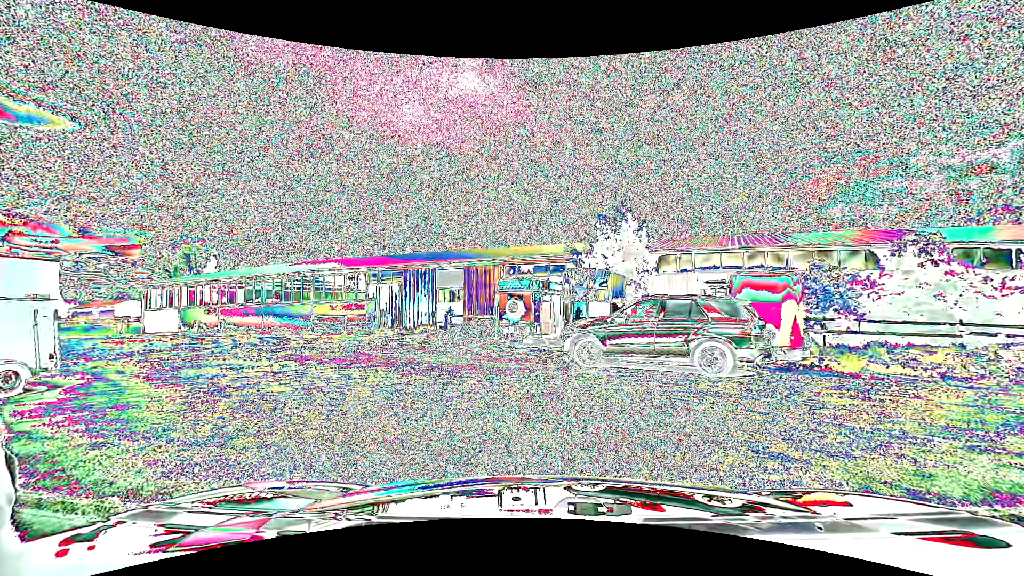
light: Day
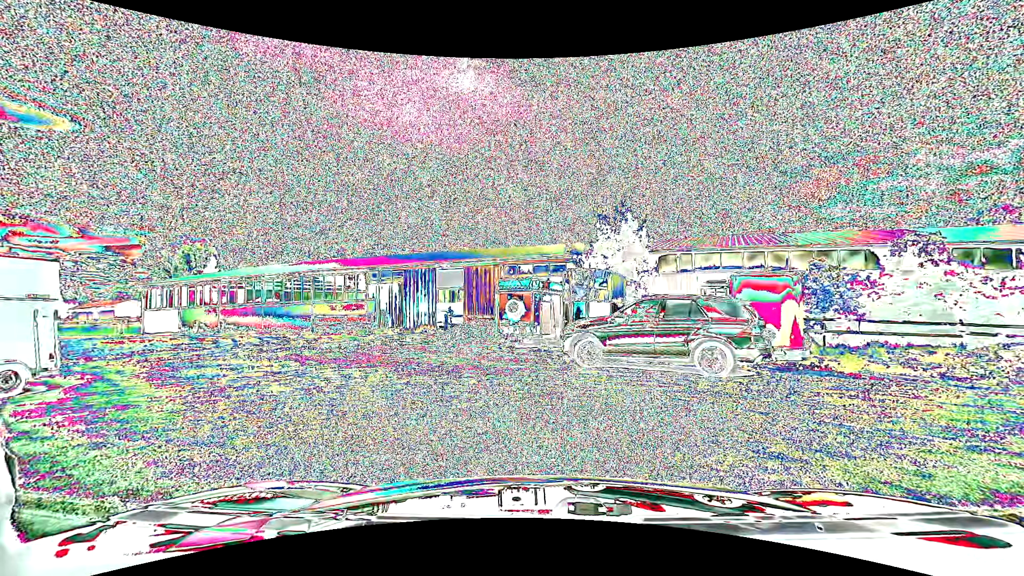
(0.0, 0.0) m; 0°
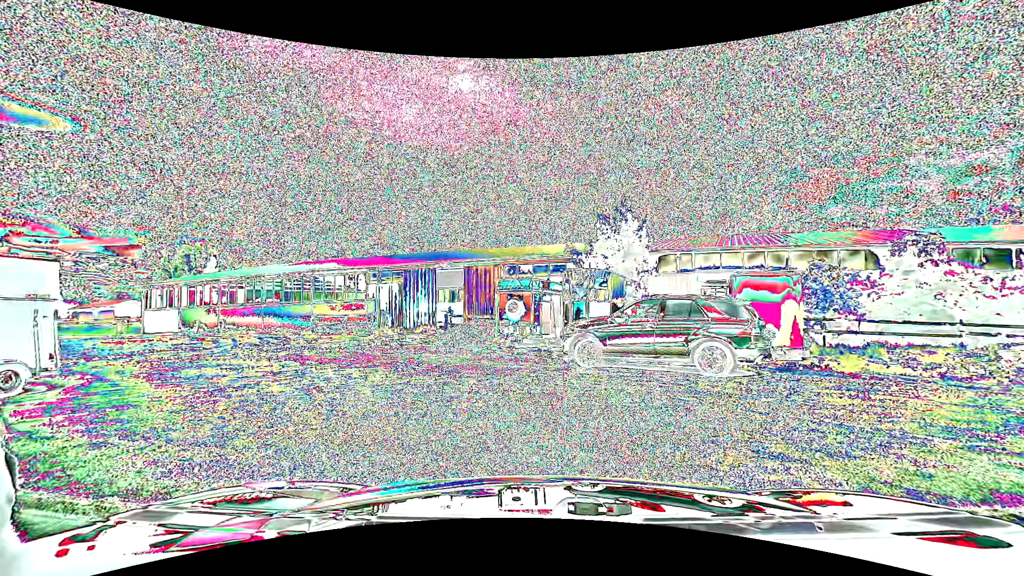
(0.0, 0.0) m; 0°
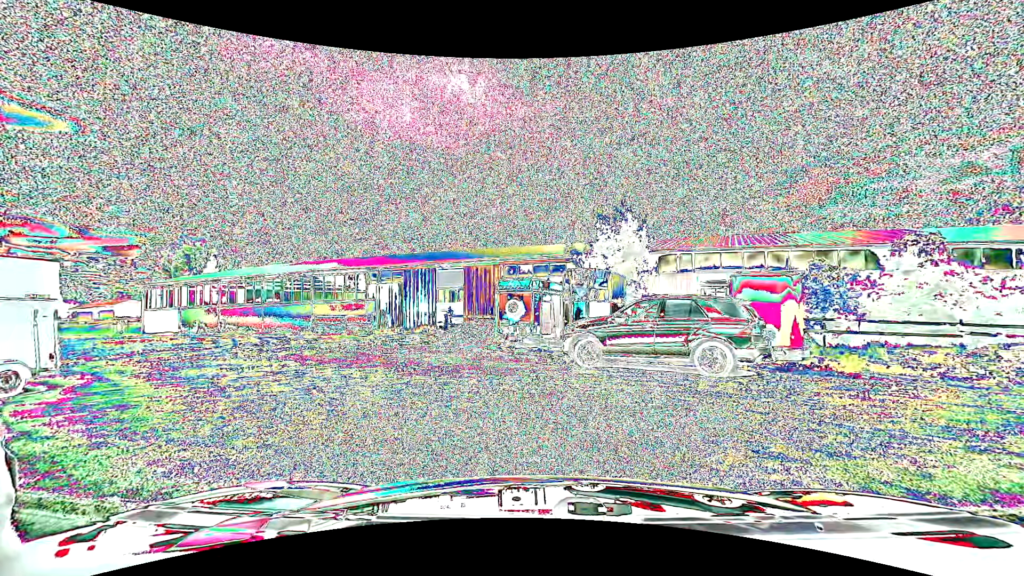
(0.0, 0.0) m; 0°
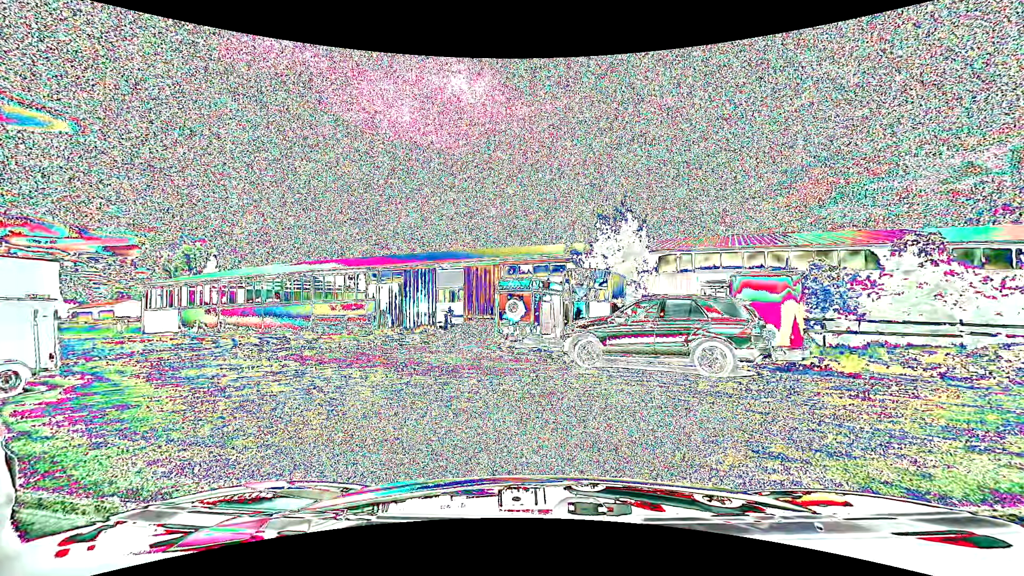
(0.0, 0.0) m; 0°
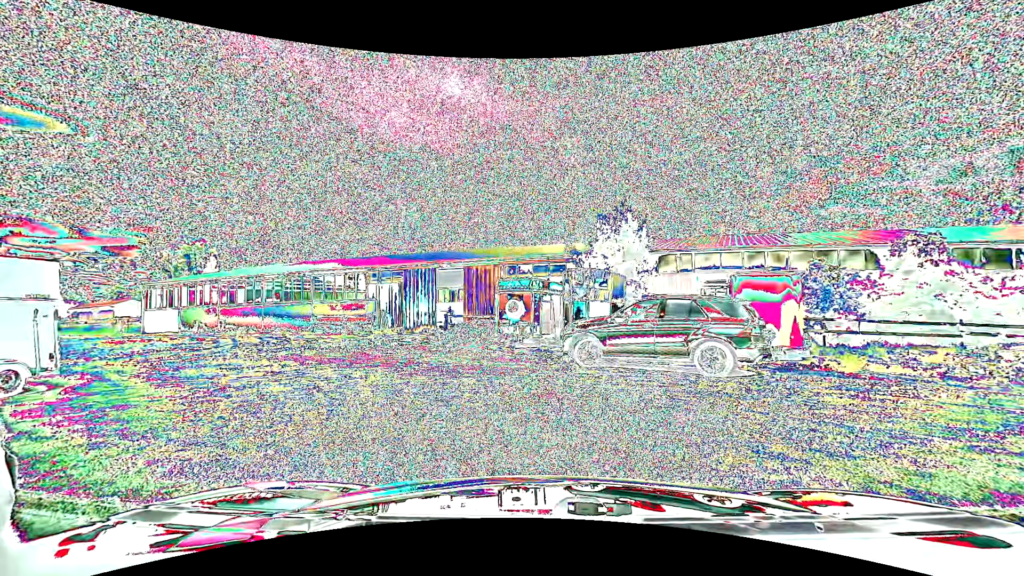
(0.0, 0.0) m; 0°
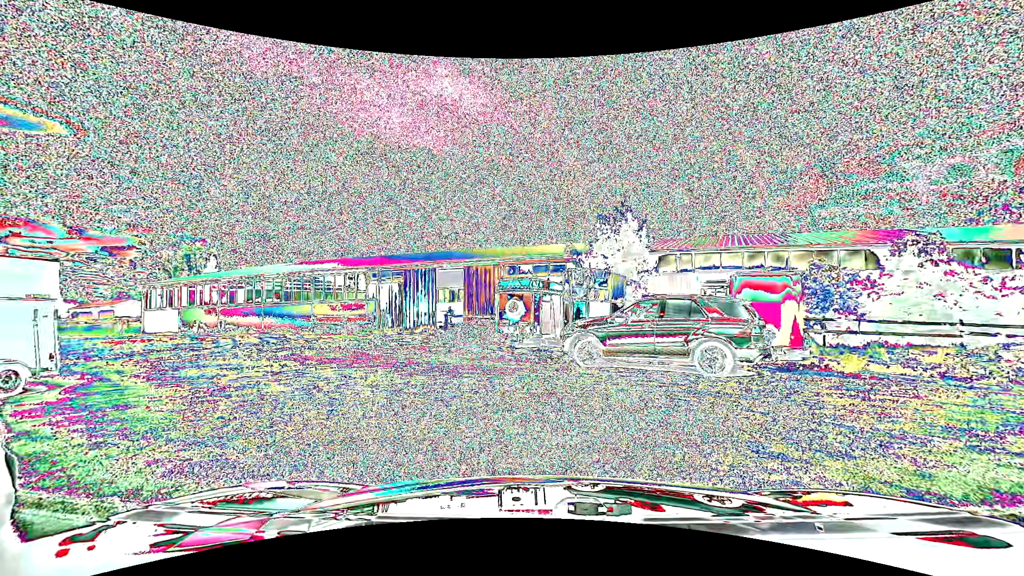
(0.0, 0.0) m; 0°
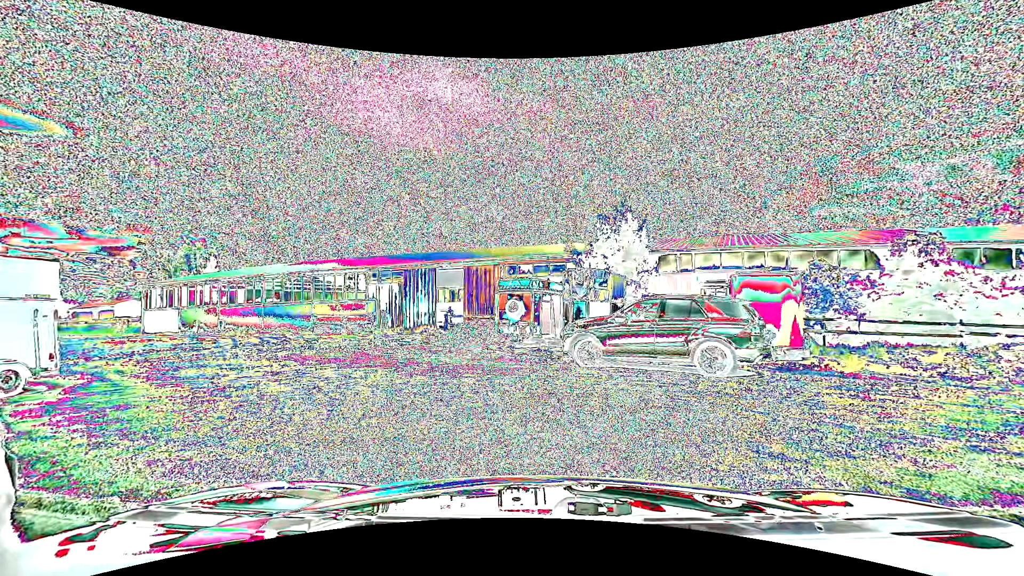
(0.0, 0.0) m; 0°
